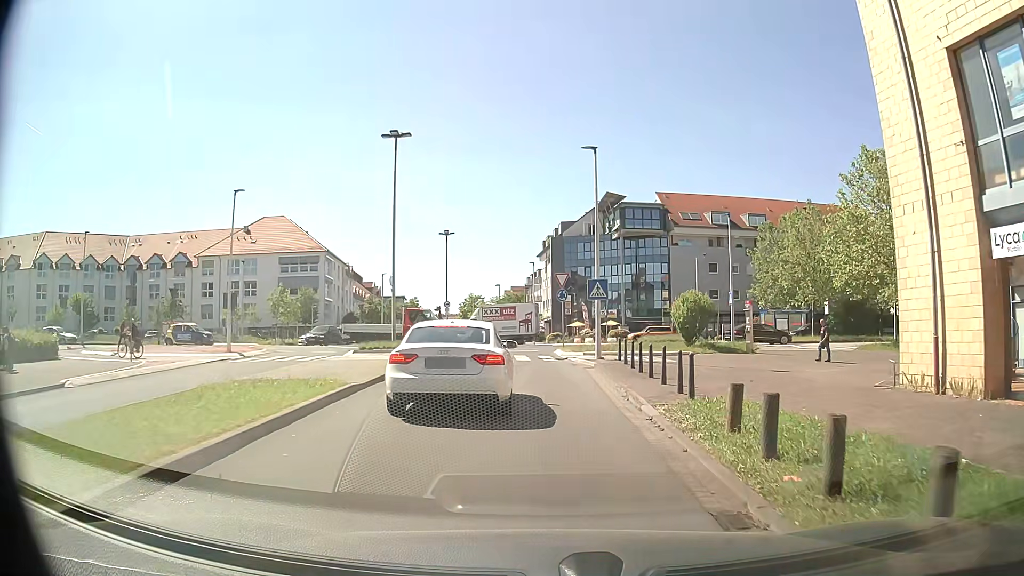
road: residential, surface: asphalt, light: Day
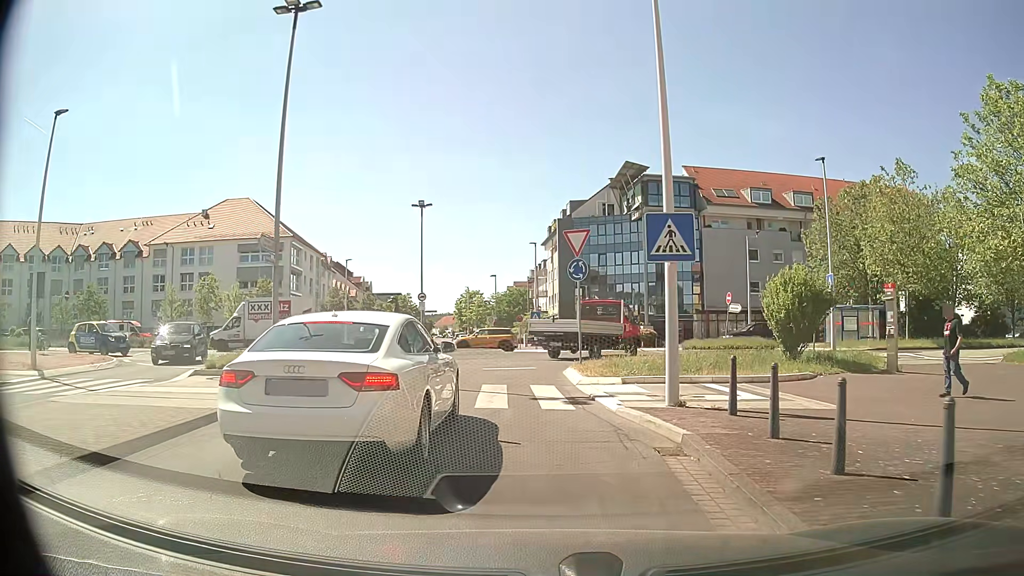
(-0.2, +14.0) m; -3°
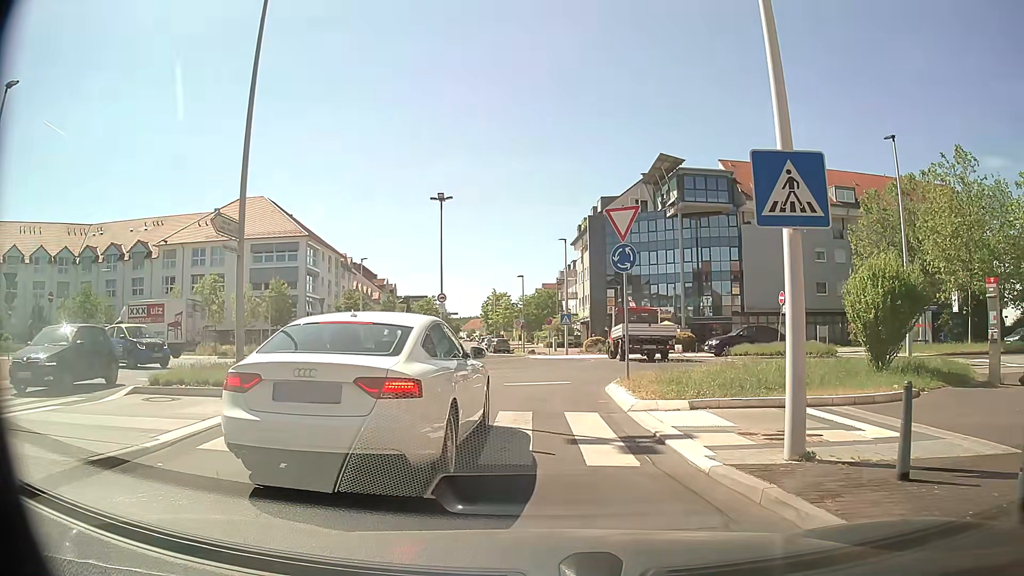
(0.0, +3.7) m; -1°
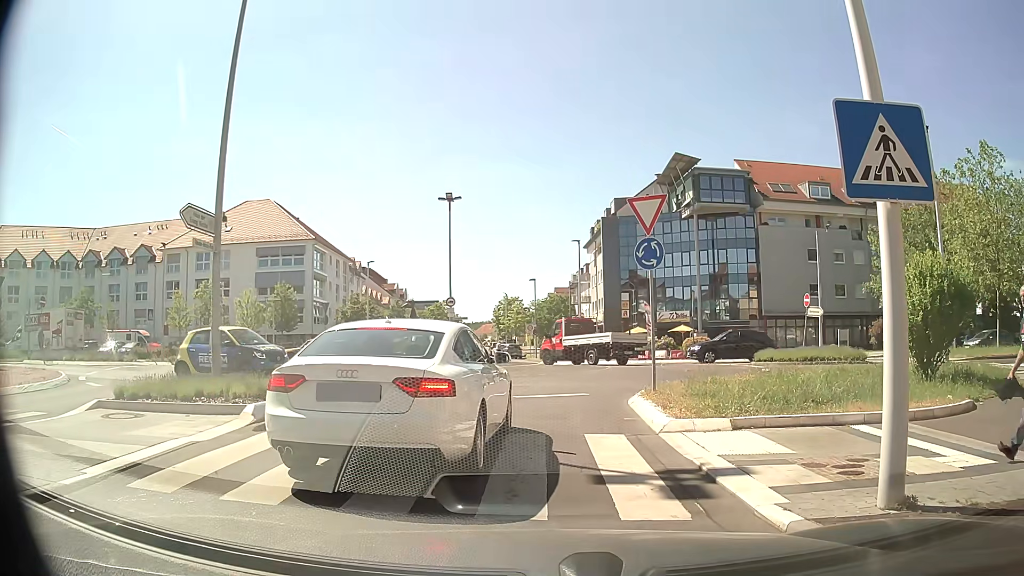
(0.0, +1.5) m; +1°
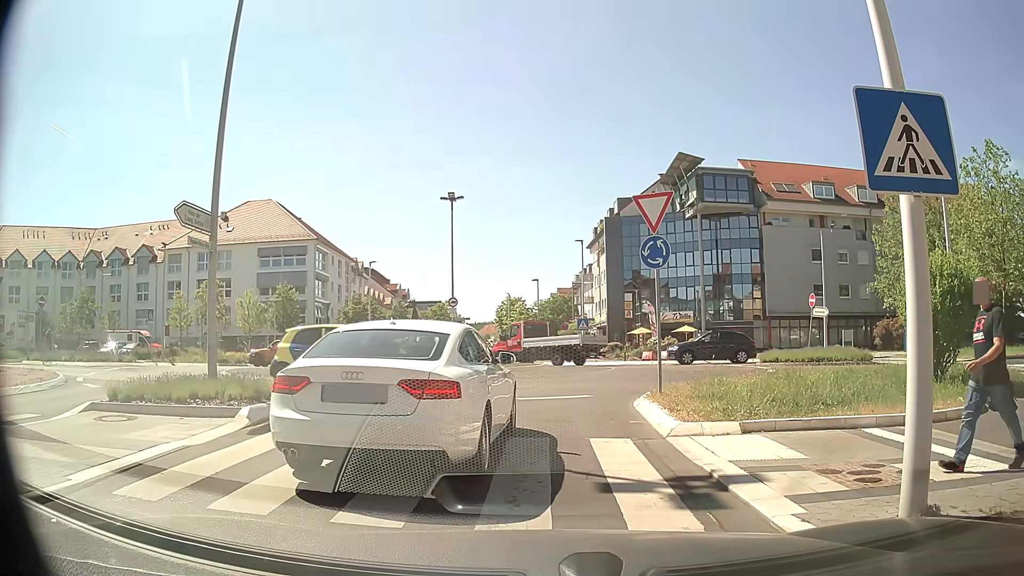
(0.0, +0.3) m; 0°
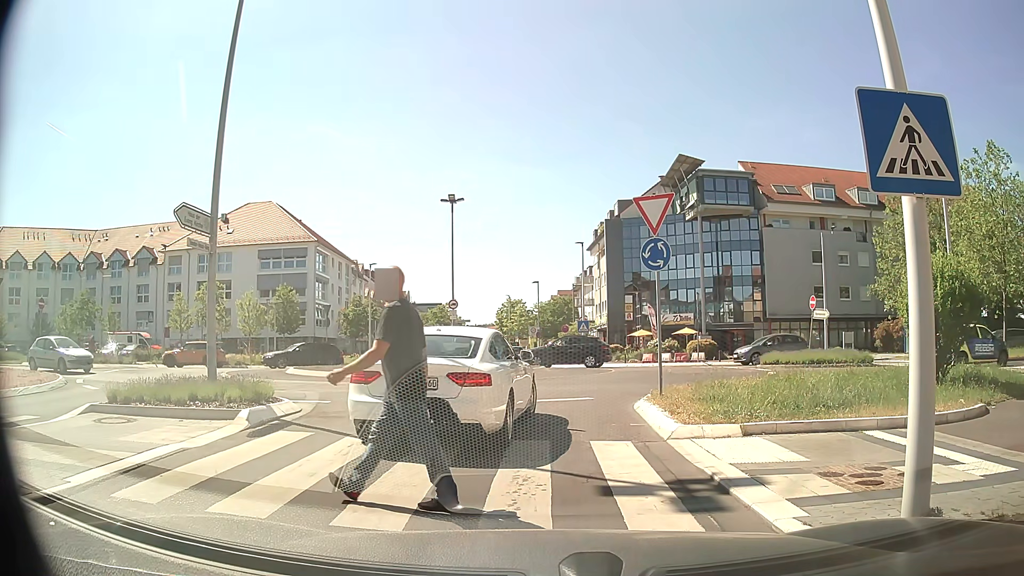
(0.0, +0.1) m; 0°
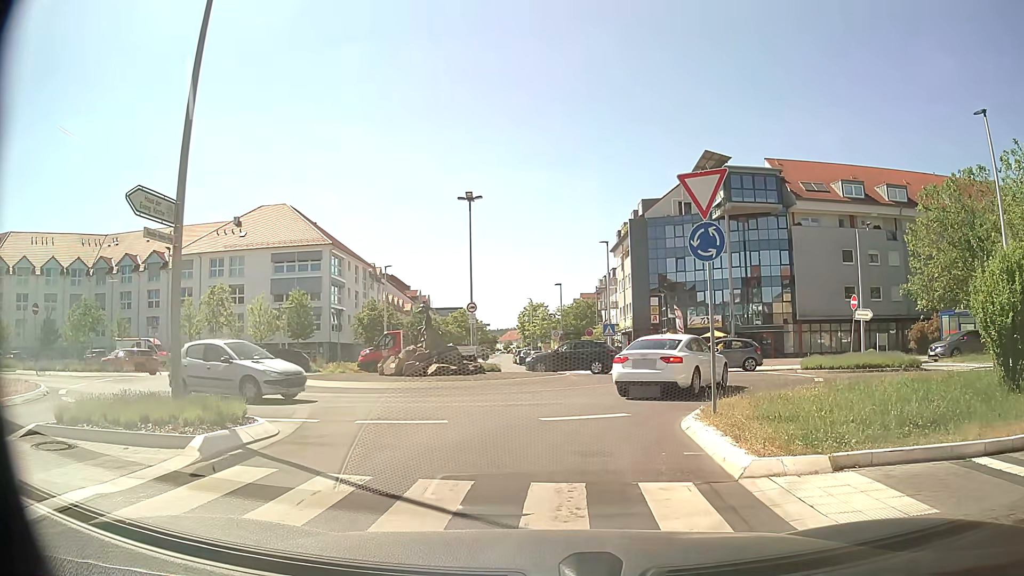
(-0.1, +2.3) m; -3°
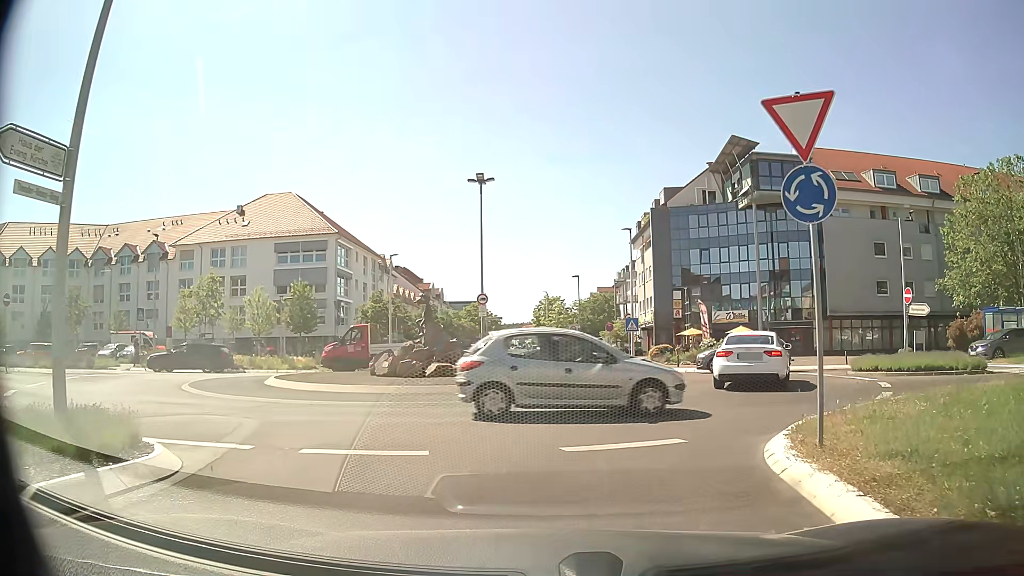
(-0.1, +3.5) m; -3°
